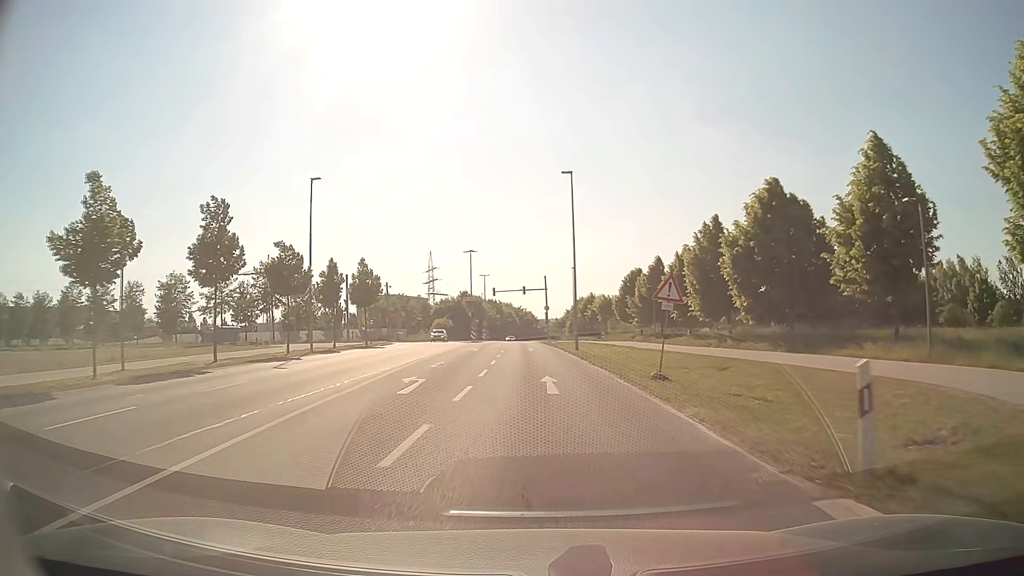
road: secondary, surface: asphalt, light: Day
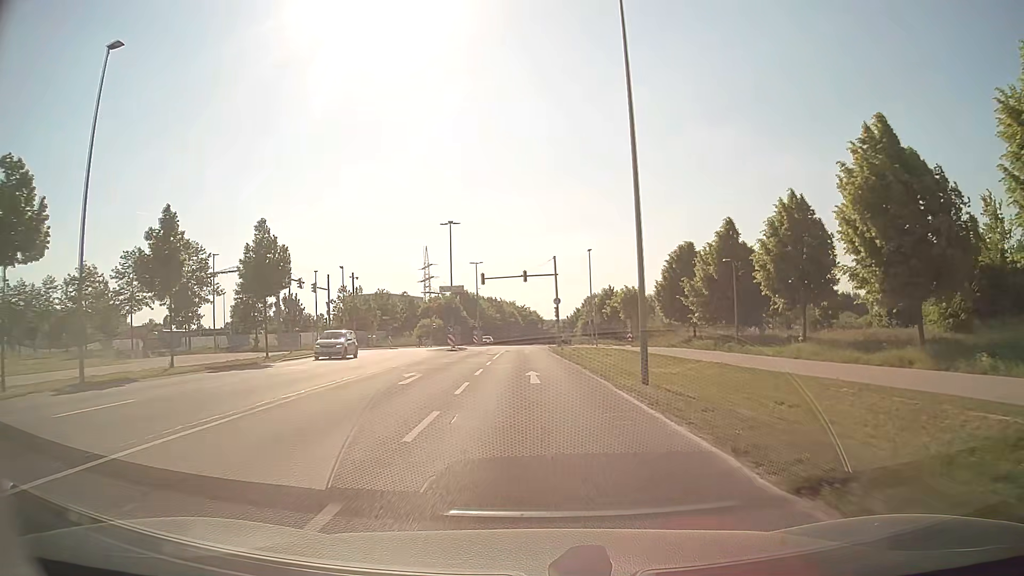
(0.0, +22.2) m; 0°
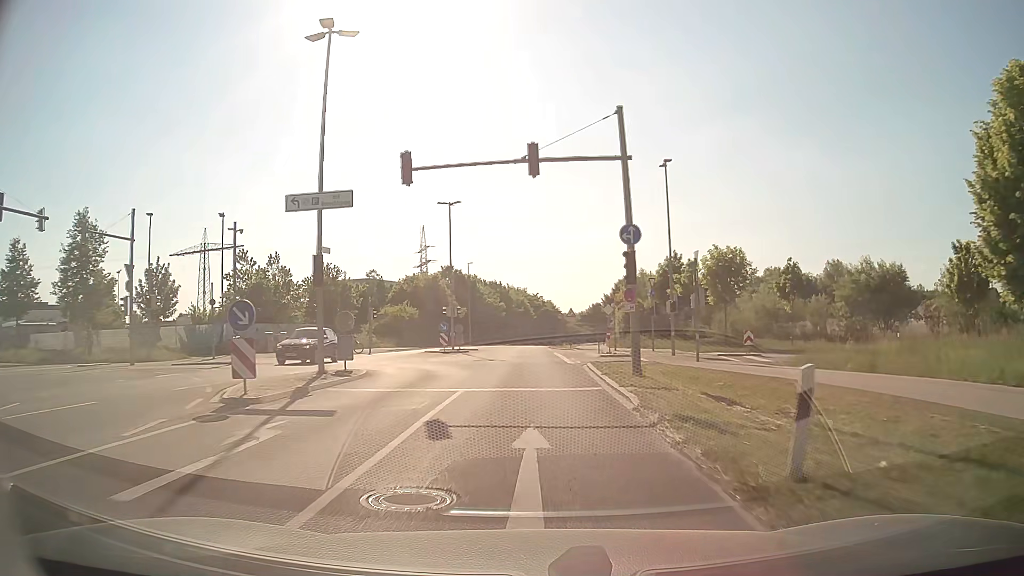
(-0.4, +37.2) m; -1°
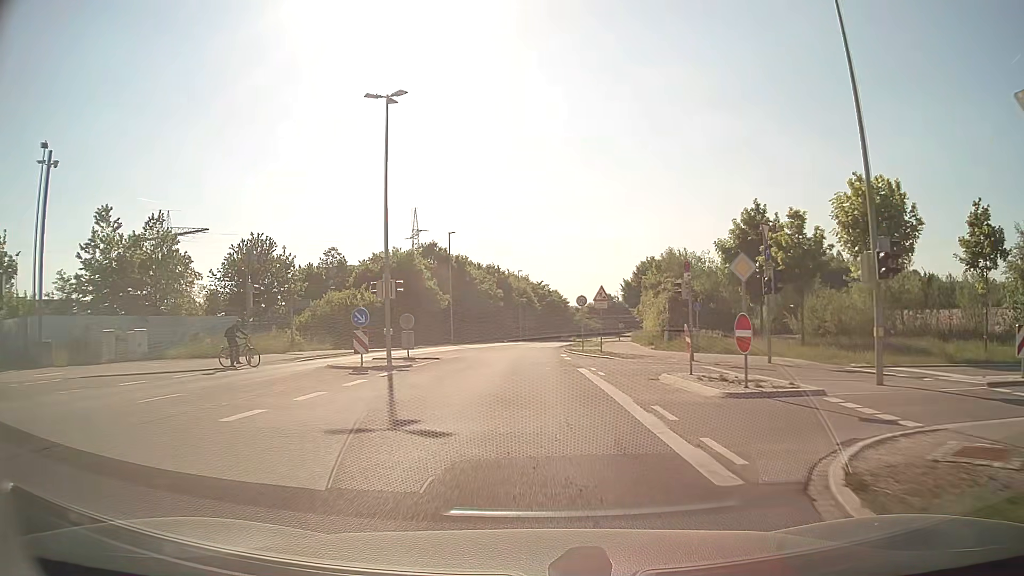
(-0.2, +21.6) m; -1°
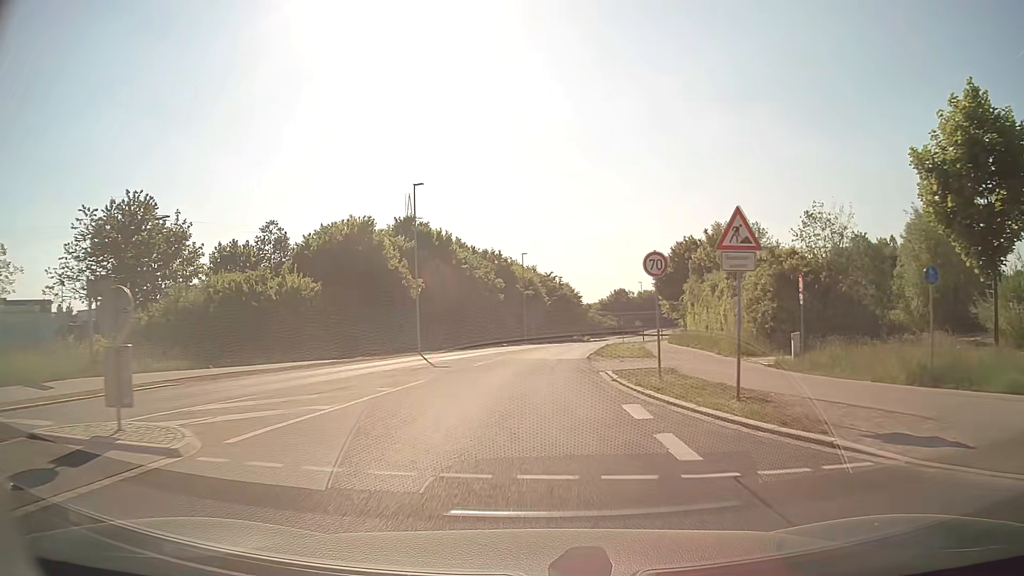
(-0.1, +20.8) m; -1°
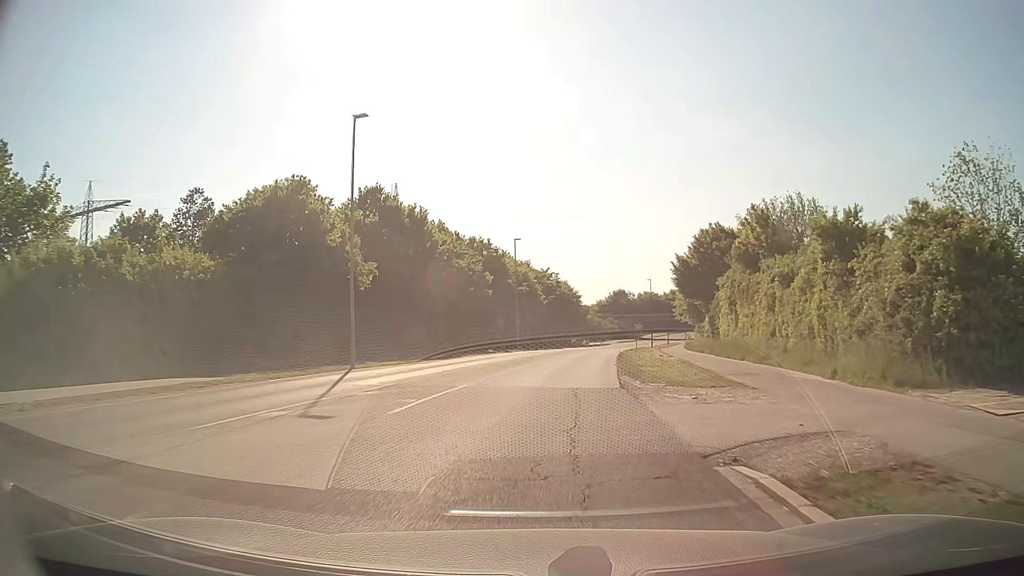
(0.0, +13.8) m; 0°
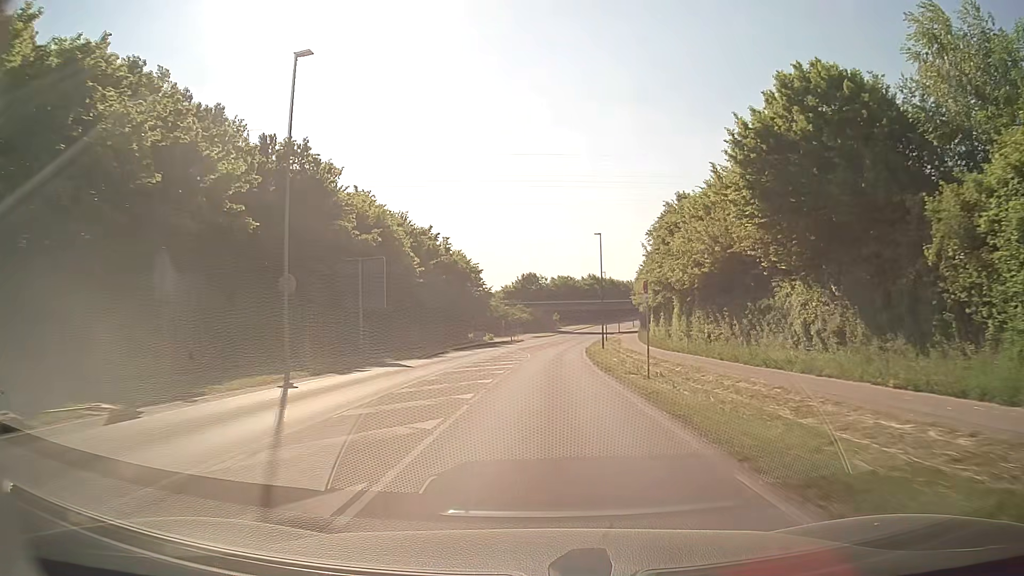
(+2.9, +42.1) m; +8°
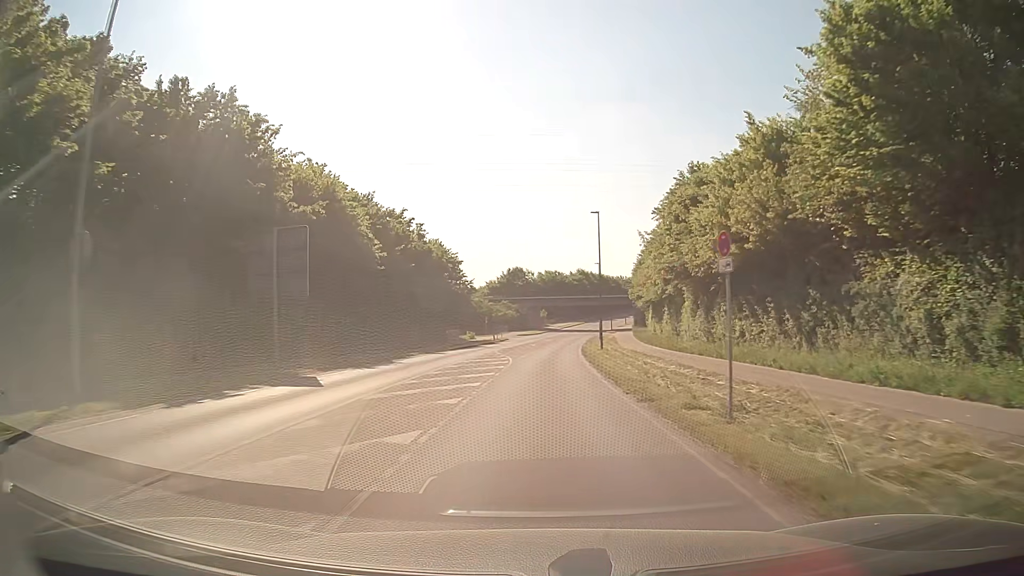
(+0.1, +10.0) m; +2°
(0, +10) (0, +20) (0, +30) (+1, +40) (+1, +50) (+2, +60) (+3, +70) (+3, +80) (+4, +90) (+6, +100) m
